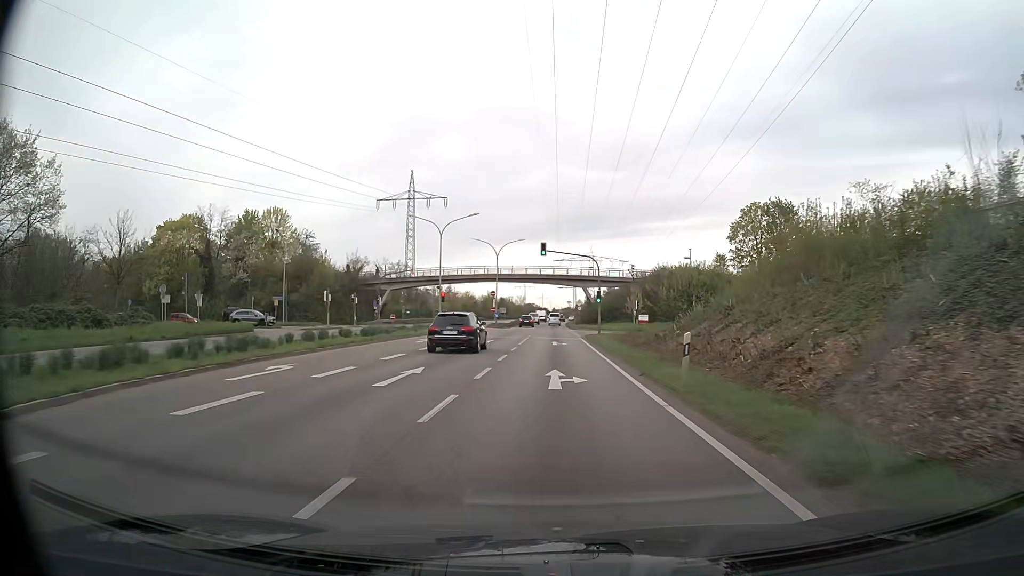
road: primary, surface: asphalt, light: Day
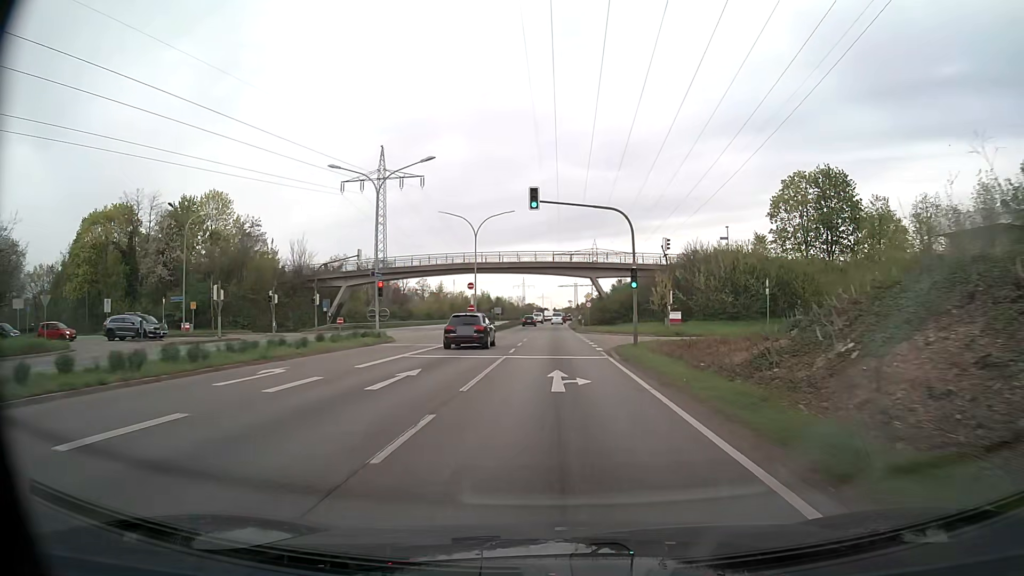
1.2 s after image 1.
(0.0, +20.5) m; 0°
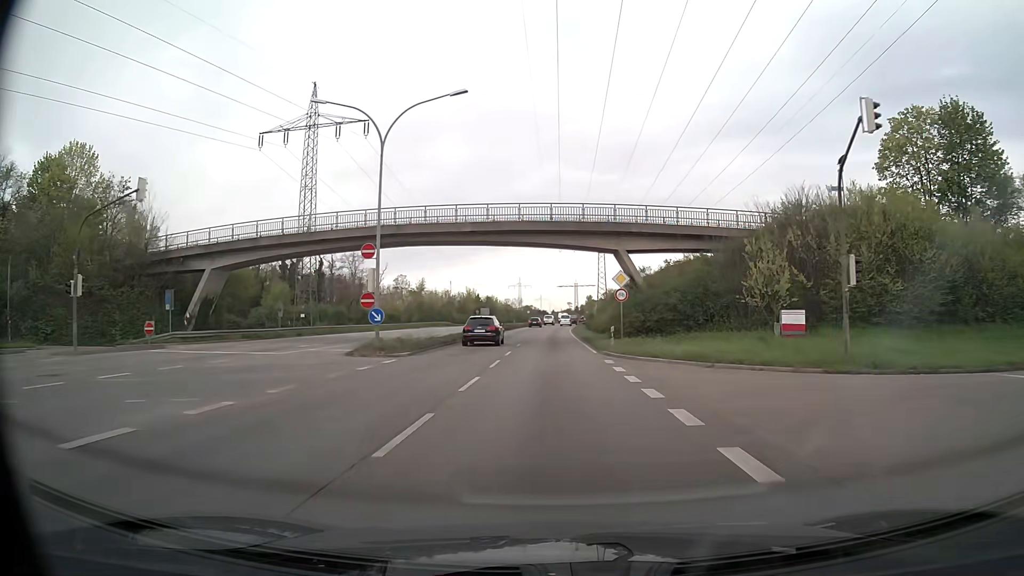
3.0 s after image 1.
(0.0, +30.7) m; 0°
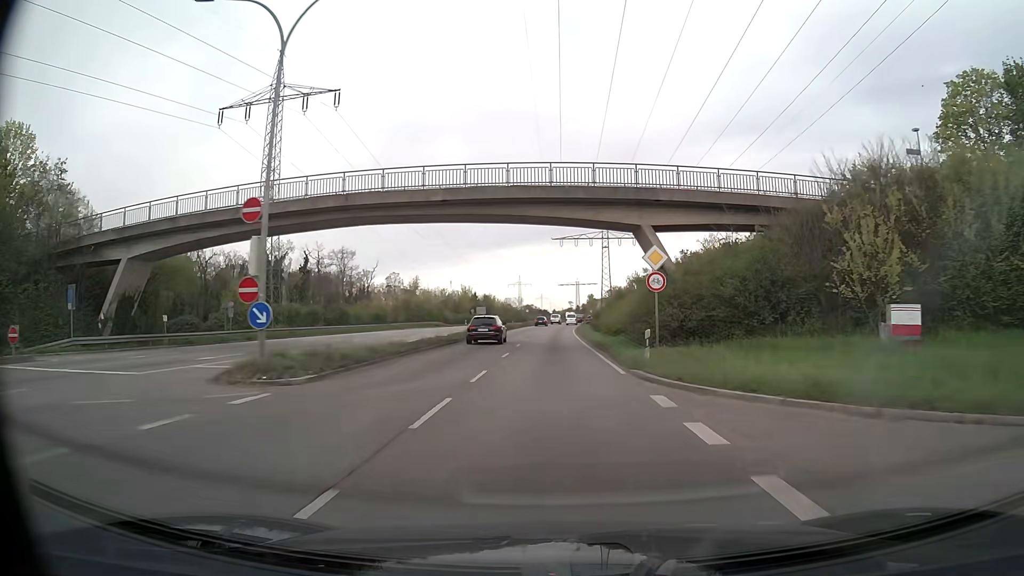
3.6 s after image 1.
(0.0, +10.3) m; 0°
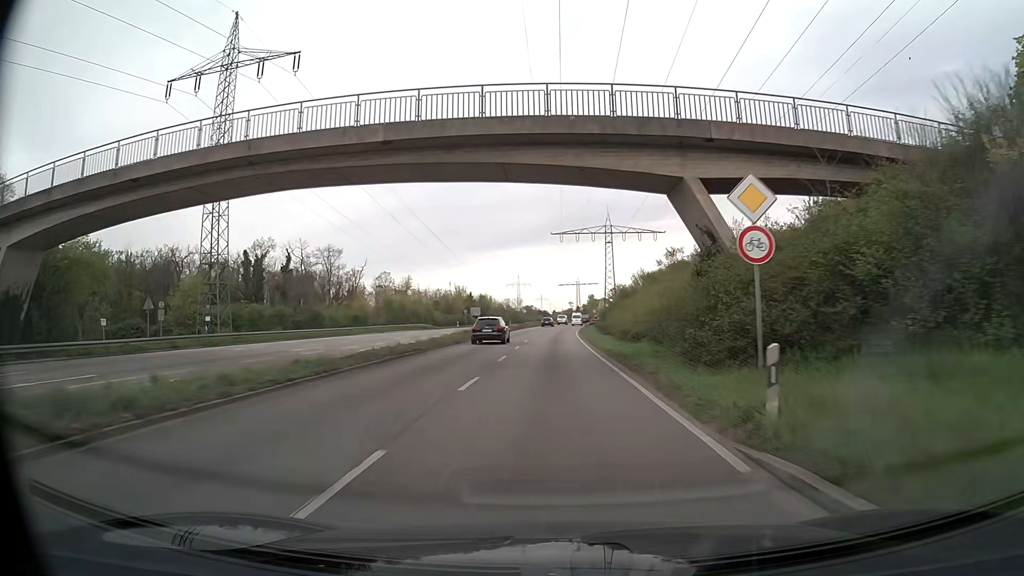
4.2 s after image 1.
(0.0, +10.4) m; 0°
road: trunk
